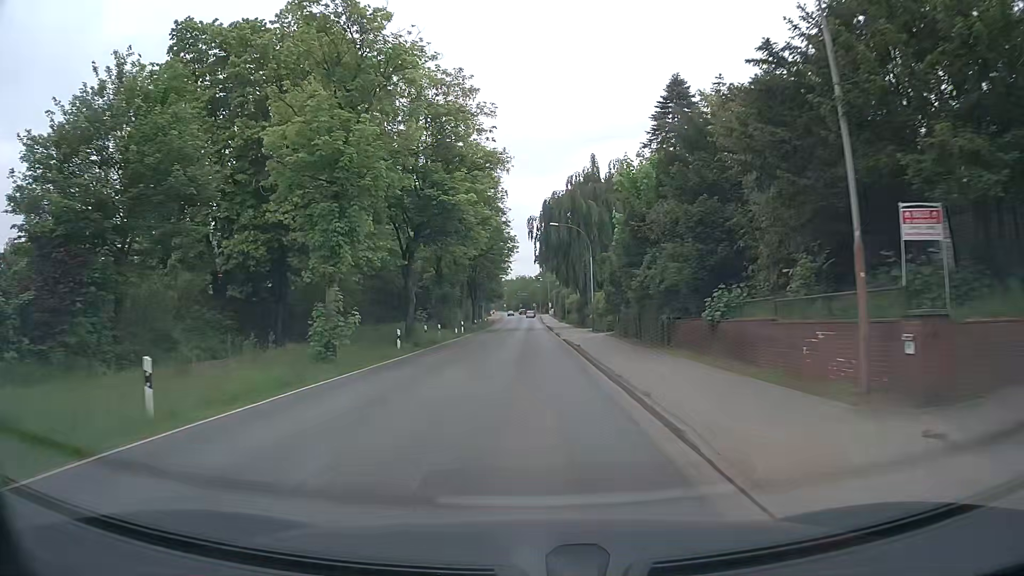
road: secondary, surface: asphalt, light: Day
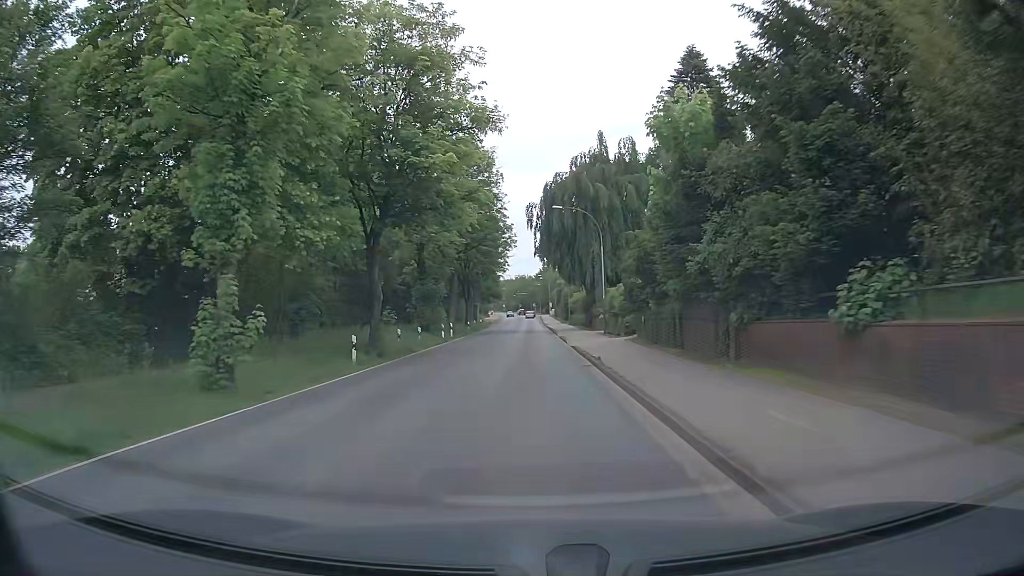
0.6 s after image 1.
(0.0, +7.4) m; 0°
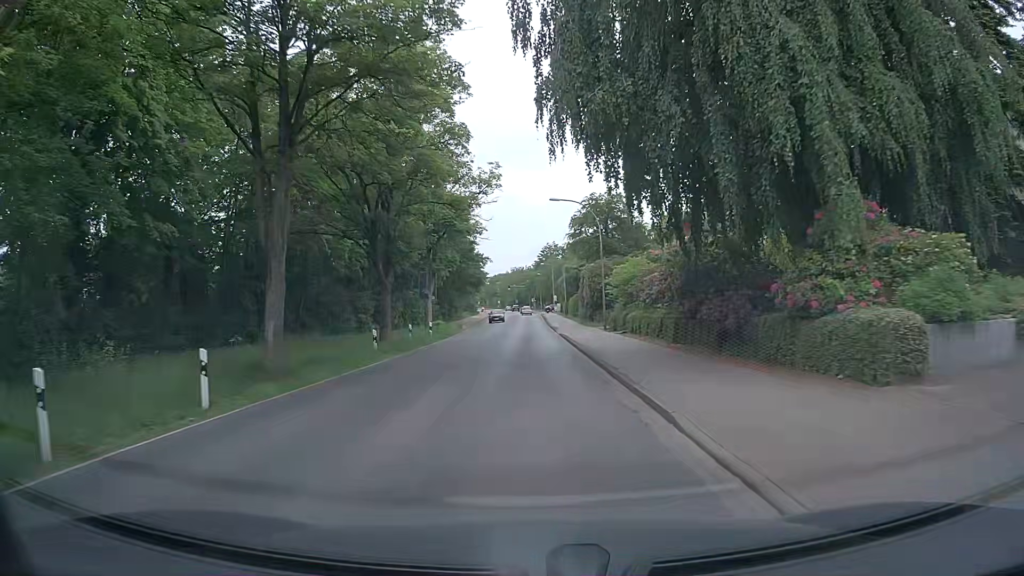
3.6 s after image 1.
(+0.2, +36.3) m; +1°
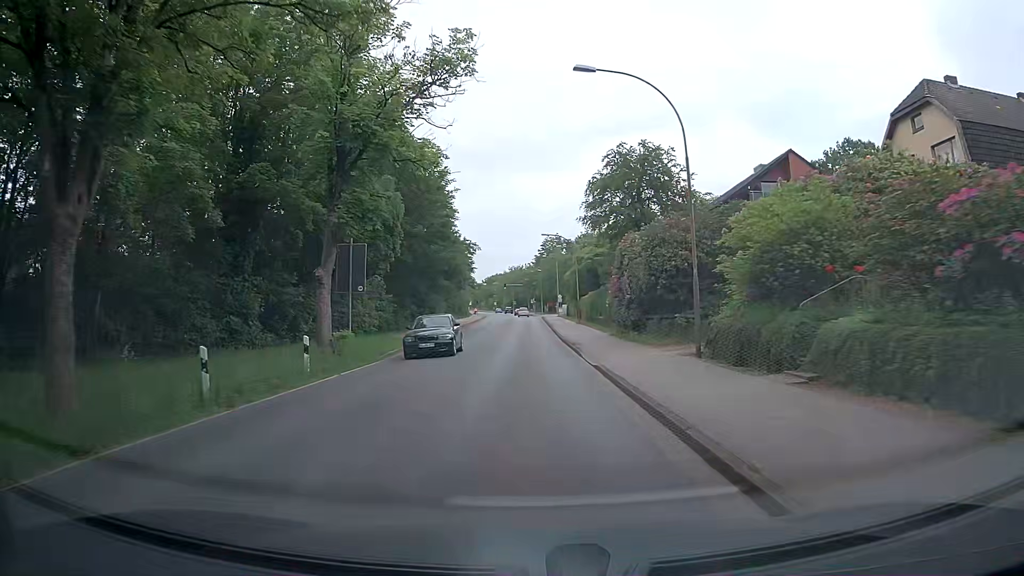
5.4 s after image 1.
(-0.2, +21.3) m; -1°
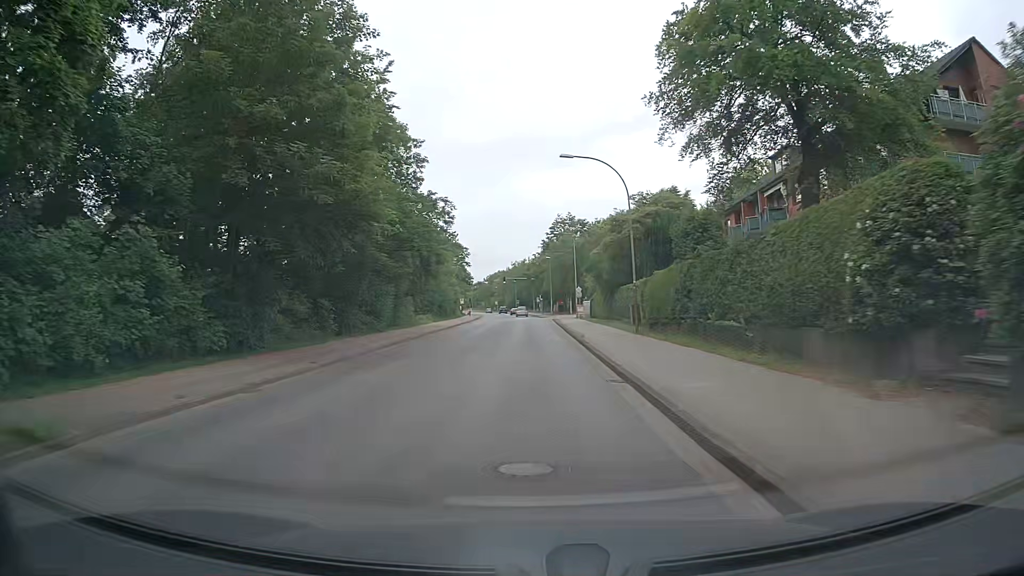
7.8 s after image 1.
(+0.5, +28.3) m; +1°
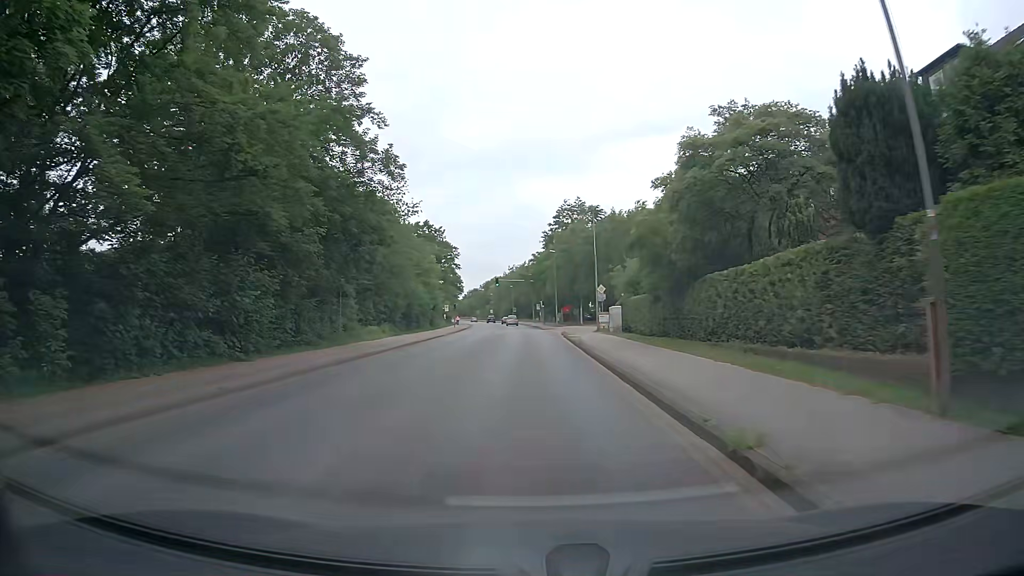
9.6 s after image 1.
(-0.1, +21.5) m; 0°
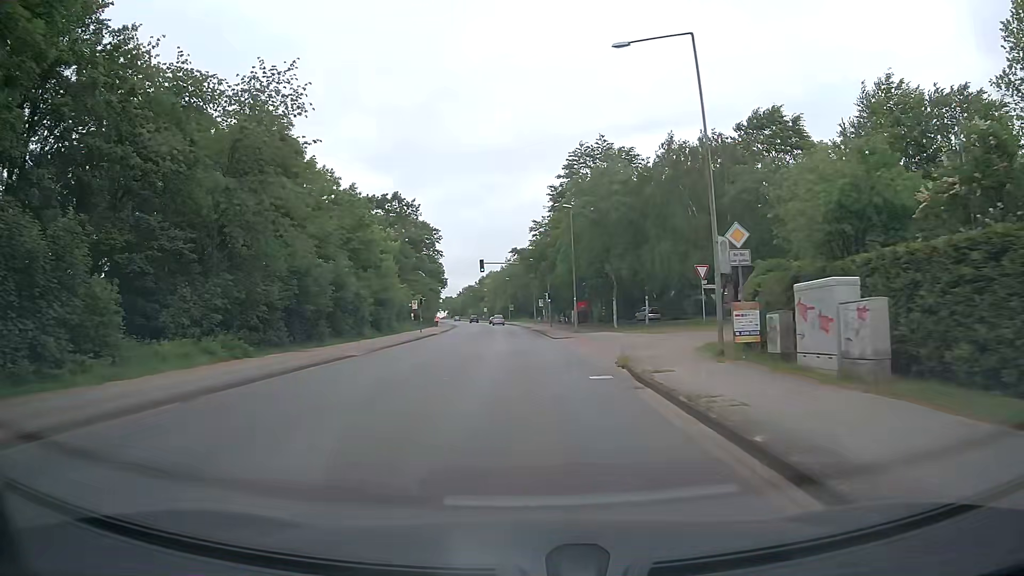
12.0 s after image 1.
(0.0, +29.0) m; 0°
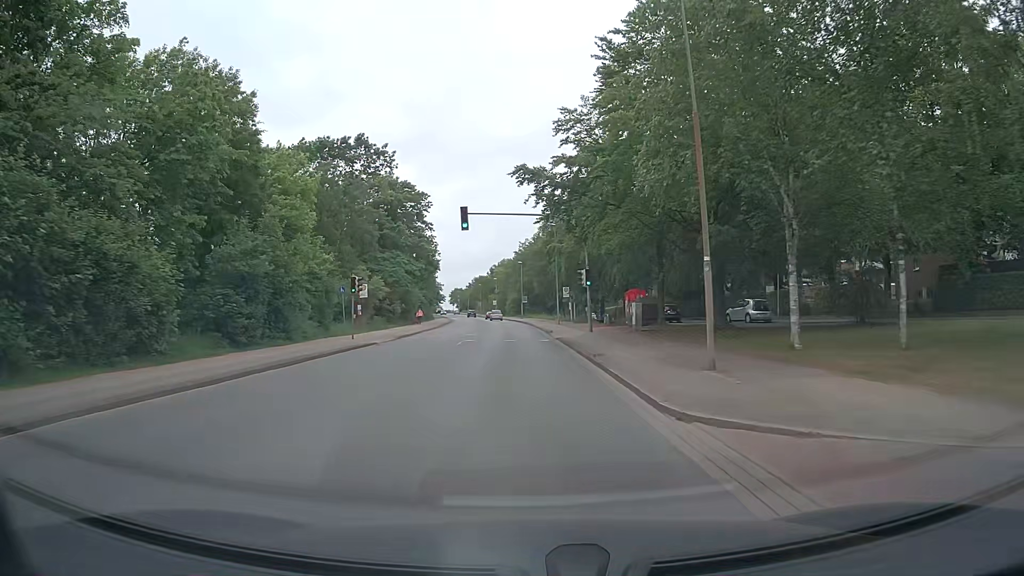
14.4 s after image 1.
(-0.4, +29.2) m; -2°
(0, +10) (0, +20) (0, +30) (-1, +40) (-1, +50) (-2, +60) (-2, +70) (-3, +80) (-3, +90) (-4, +100) m
